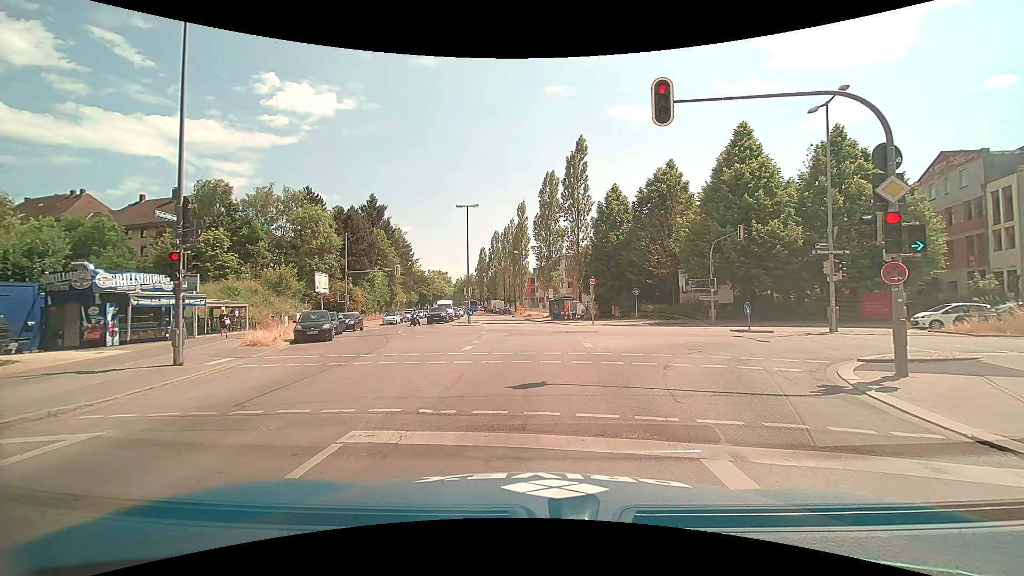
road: tertiary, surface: asphalt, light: Day
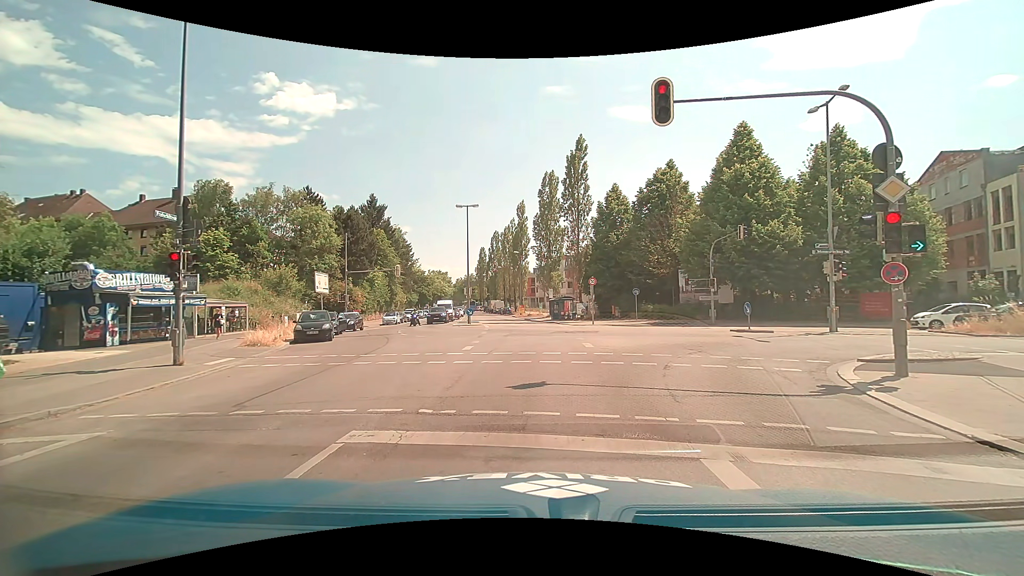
(0.0, 0.0) m; 0°
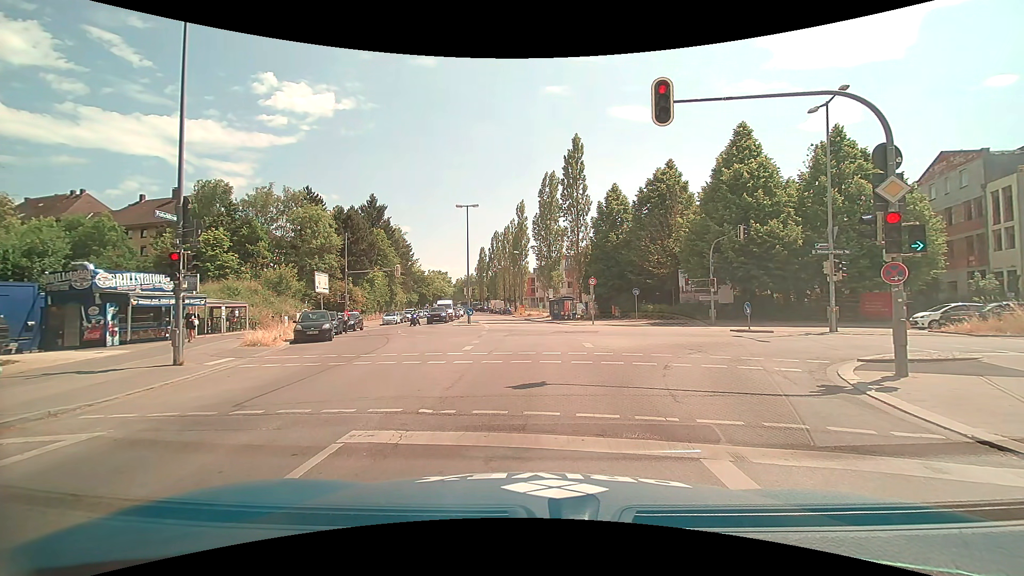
(0.0, 0.0) m; 0°
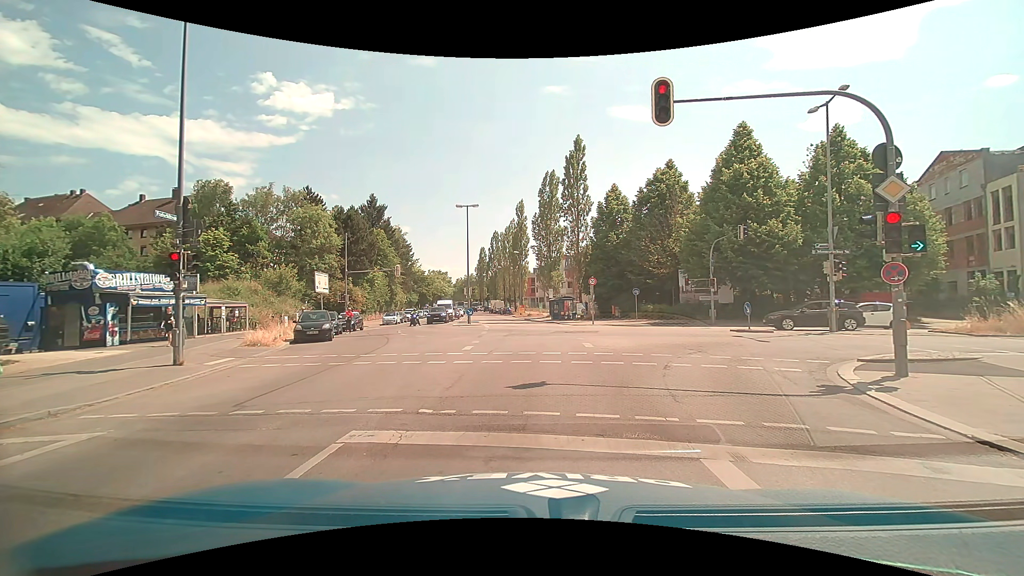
(0.0, 0.0) m; 0°
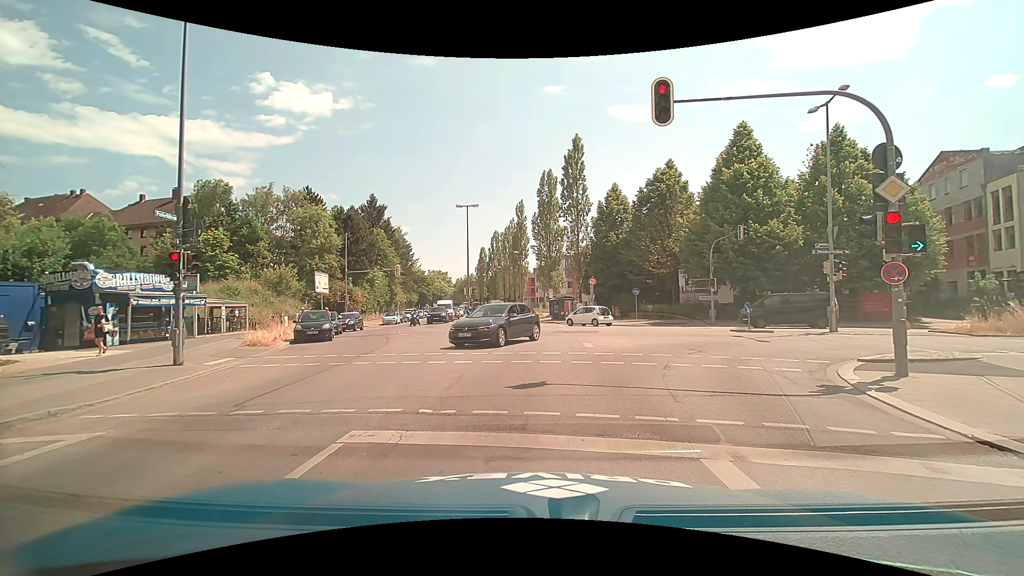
(0.0, 0.0) m; 0°
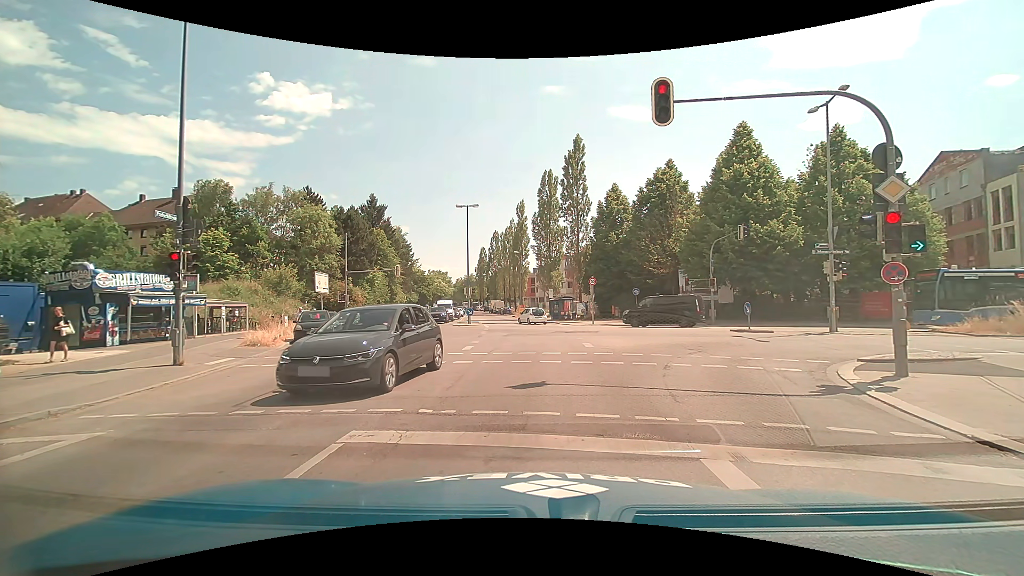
(0.0, 0.0) m; 0°
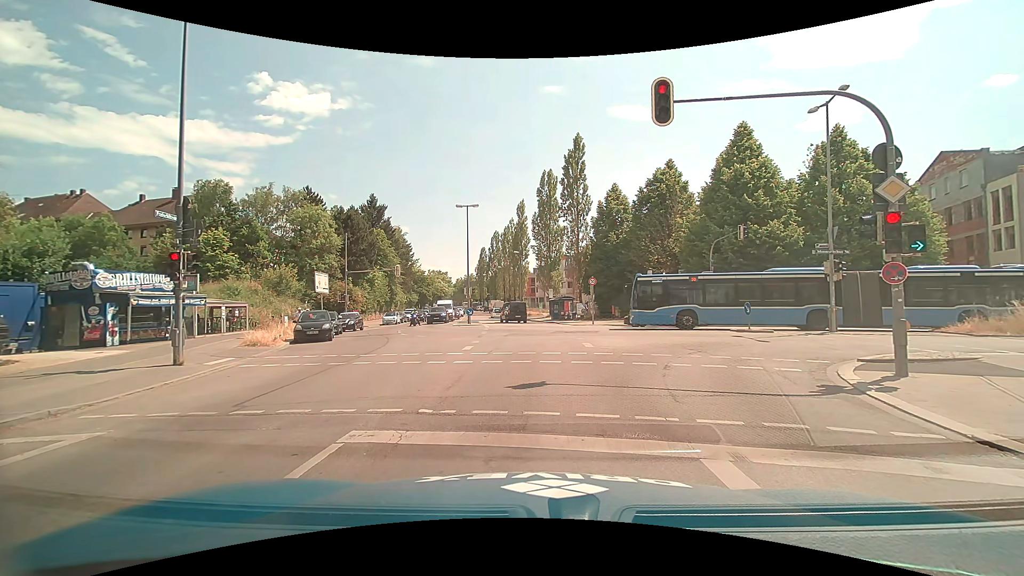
(0.0, 0.0) m; 0°
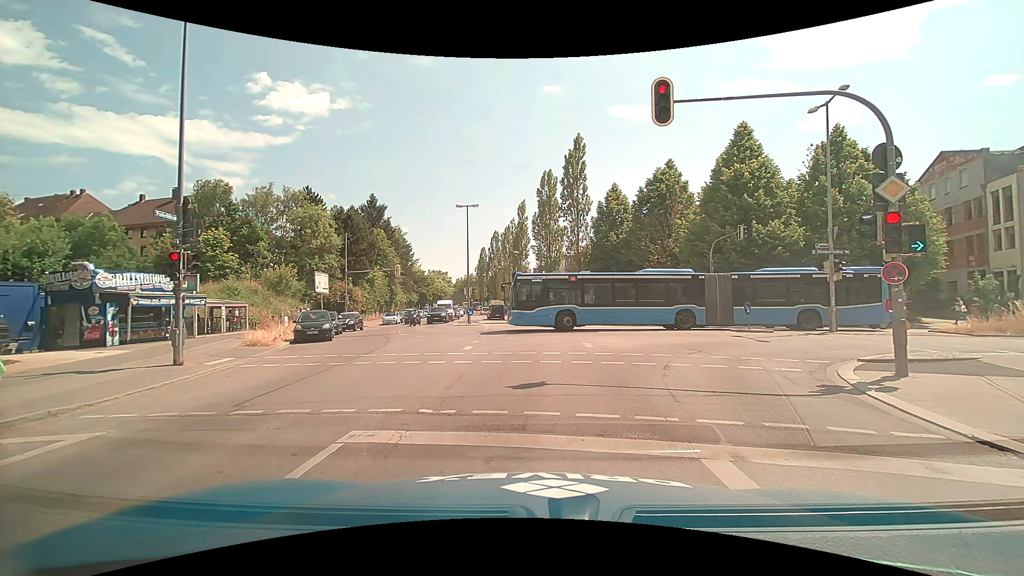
(0.0, 0.0) m; 0°
(0, +10) (-1, +20) (-2, +30) (-3, +40) (-5, +50) (-7, +59) (-10, +69) (-12, +79) (-14, +89) (-16, +99) m
